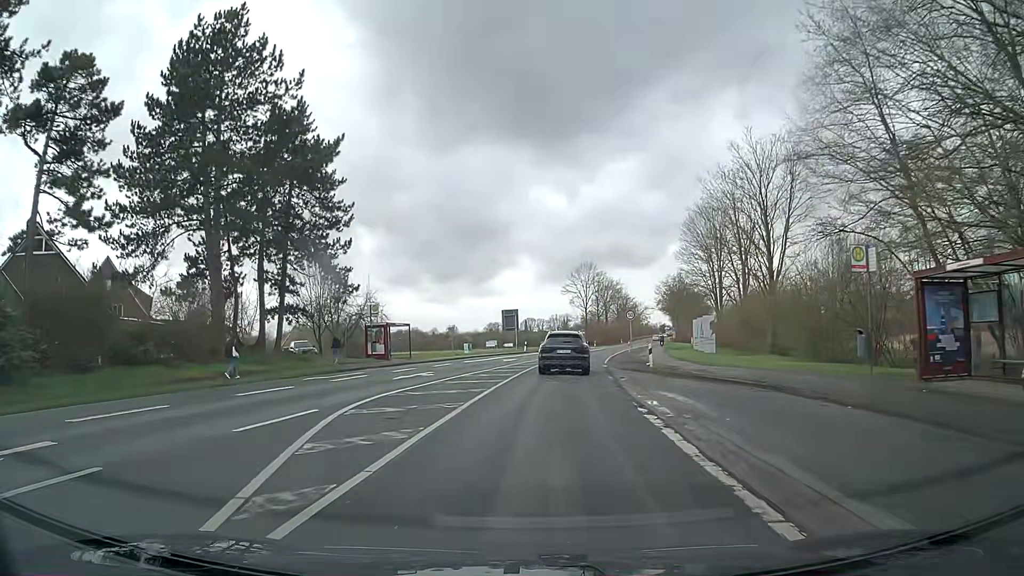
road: secondary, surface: asphalt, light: Day
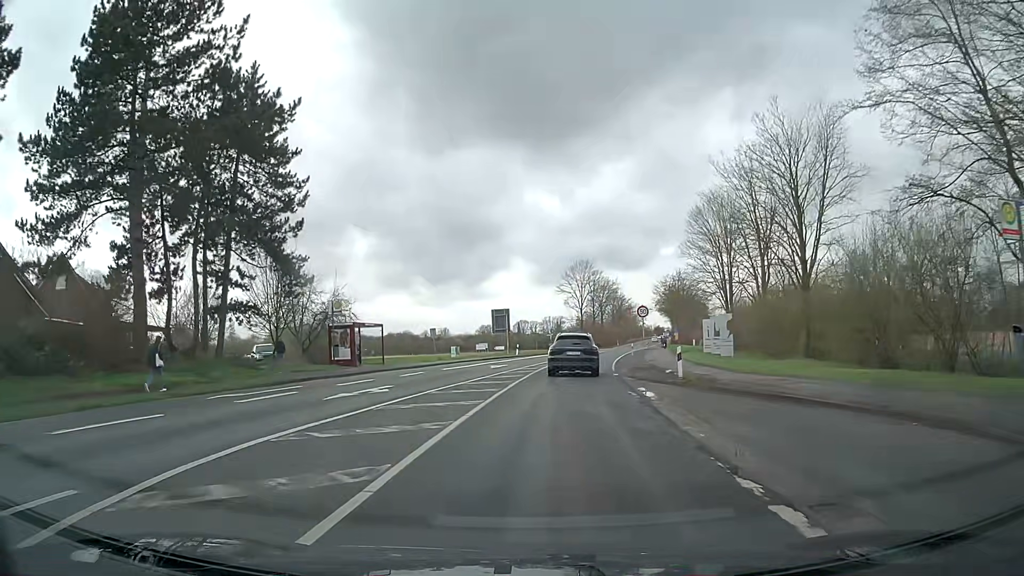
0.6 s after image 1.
(+0.1, +7.0) m; +2°
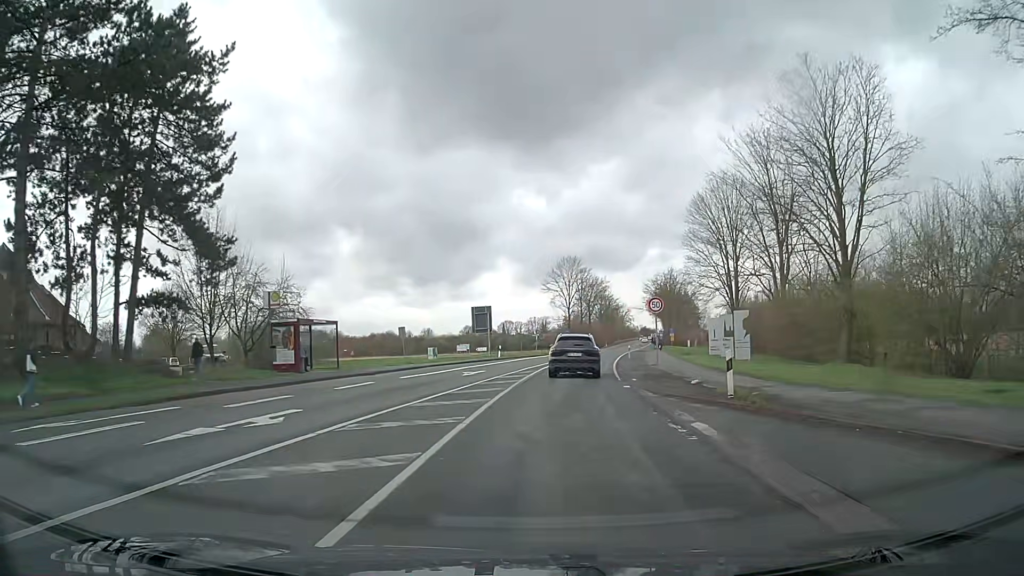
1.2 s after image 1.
(0.0, +7.2) m; 0°
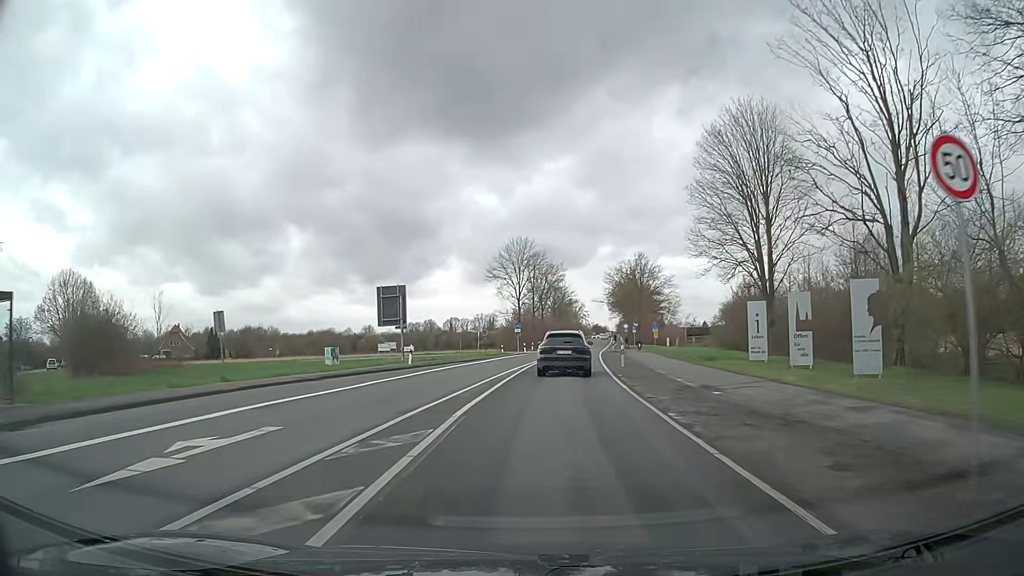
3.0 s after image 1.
(+0.9, +22.0) m; +5°
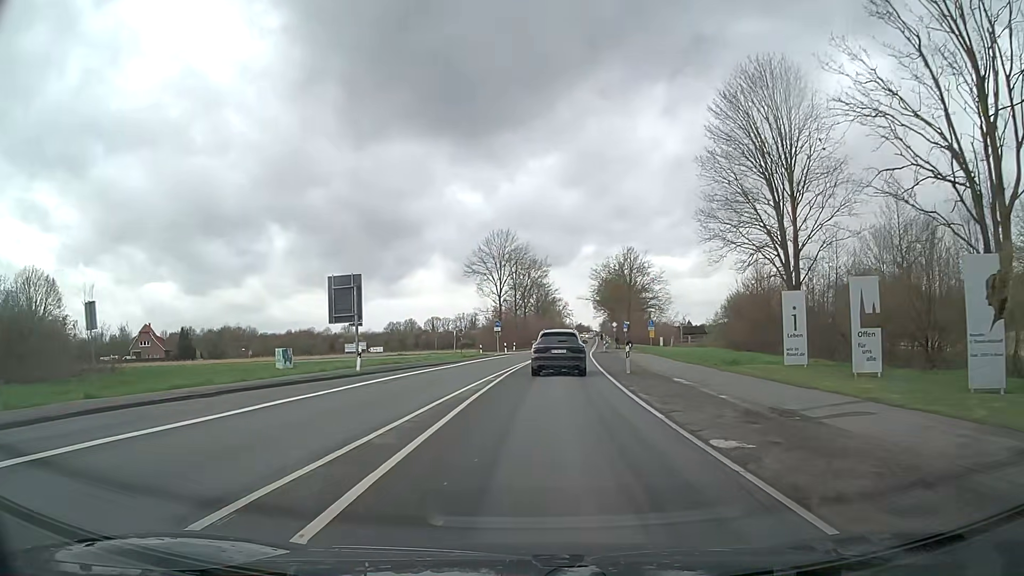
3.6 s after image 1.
(+0.1, +7.4) m; +1°
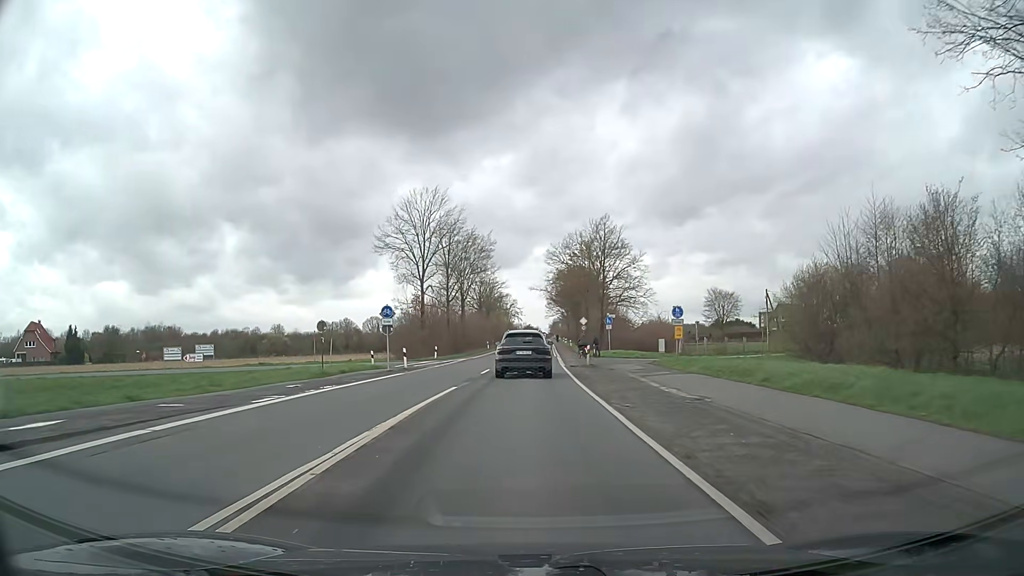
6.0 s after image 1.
(+1.3, +29.9) m; +4°
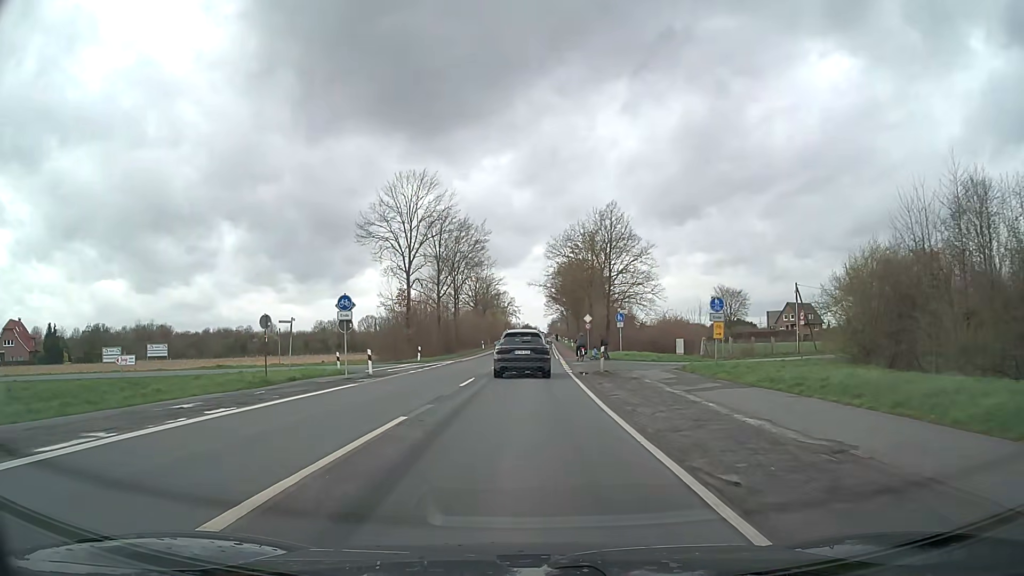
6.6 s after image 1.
(0.0, +7.5) m; 0°
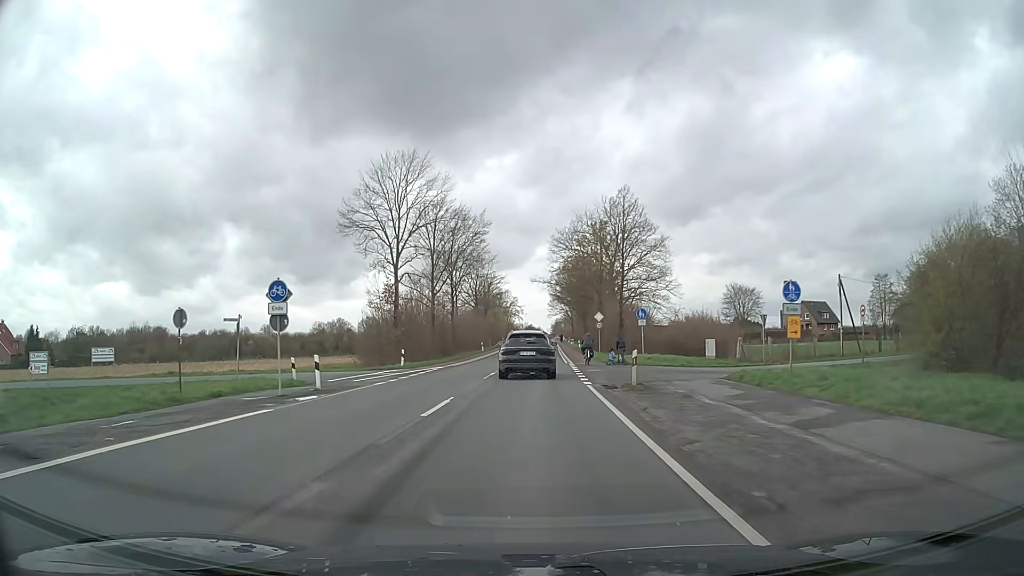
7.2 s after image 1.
(0.0, +7.5) m; 0°
(0, +10) (0, +20) (0, +30) (0, +40) (0, +50) (+1, +60) (+1, +70) (+1, +80) (+1, +90) (+2, +100) m
